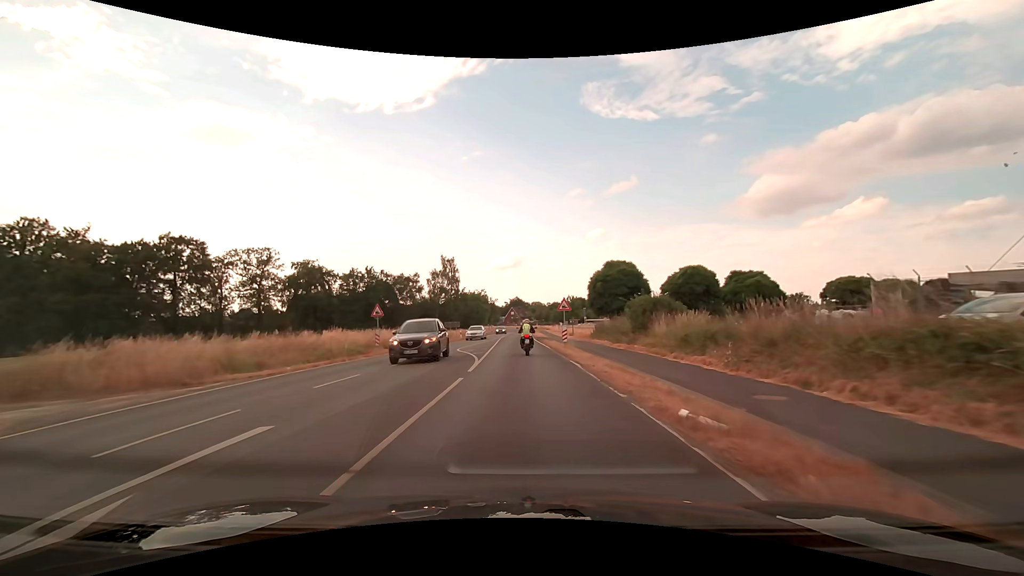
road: secondary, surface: asphalt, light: Day
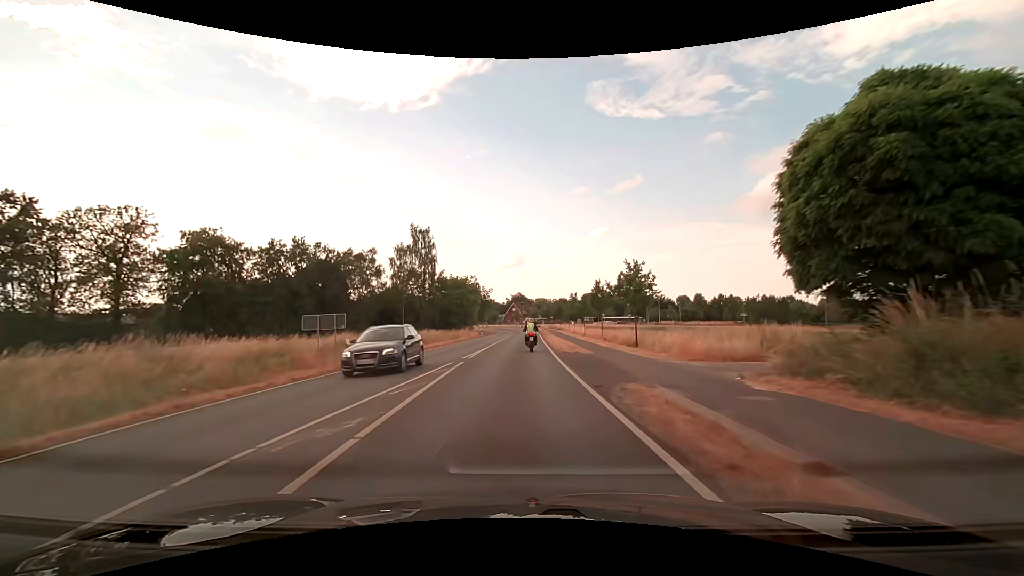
(-0.3, +37.8) m; 0°
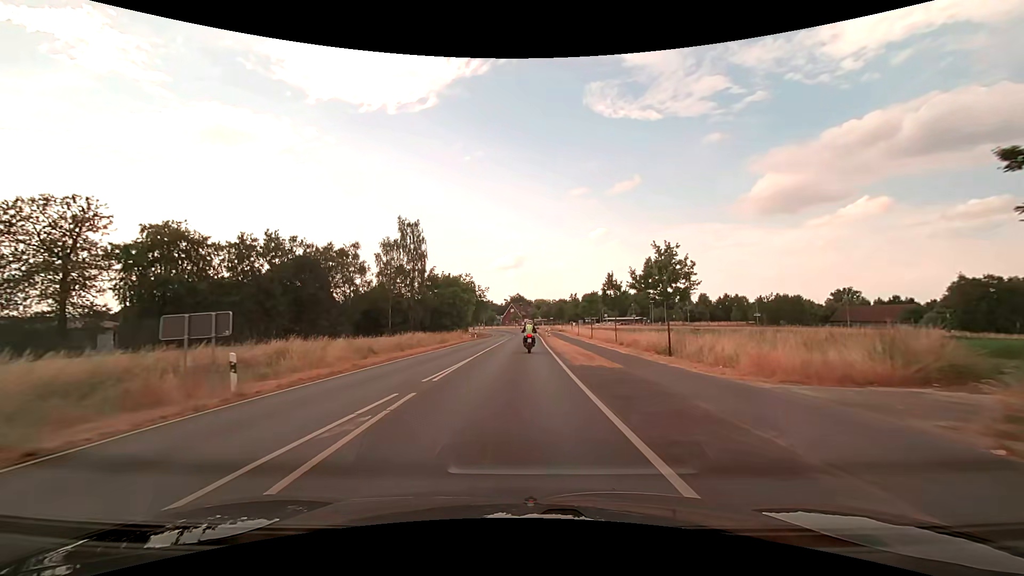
(0.0, +7.6) m; 0°
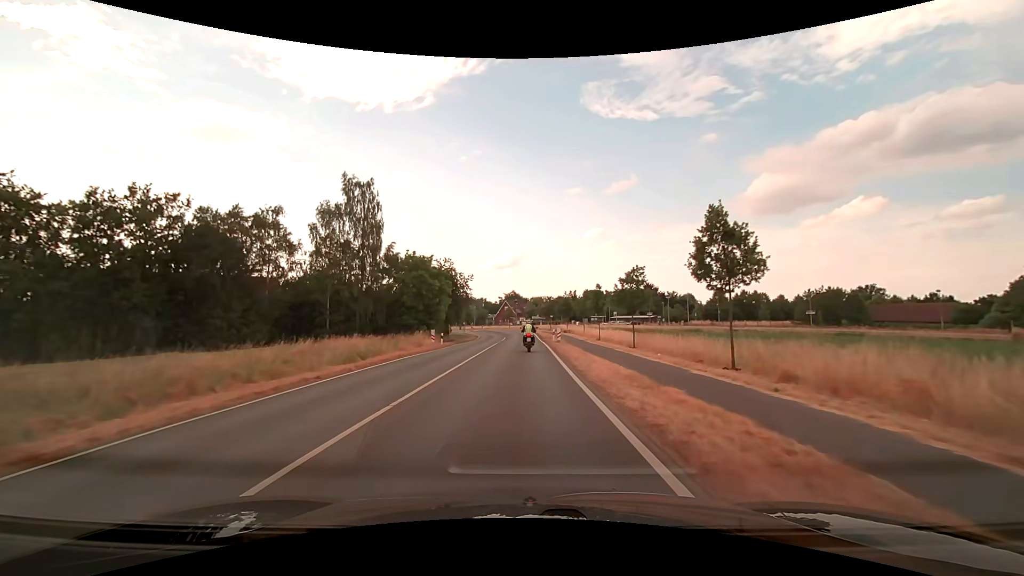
(+0.1, +22.9) m; 0°
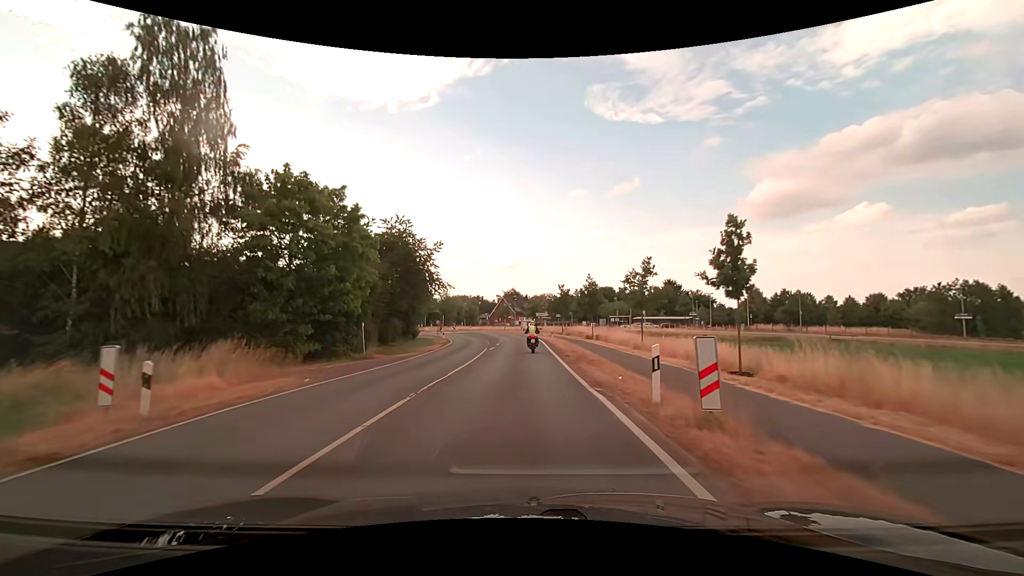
(+0.1, +30.9) m; 0°
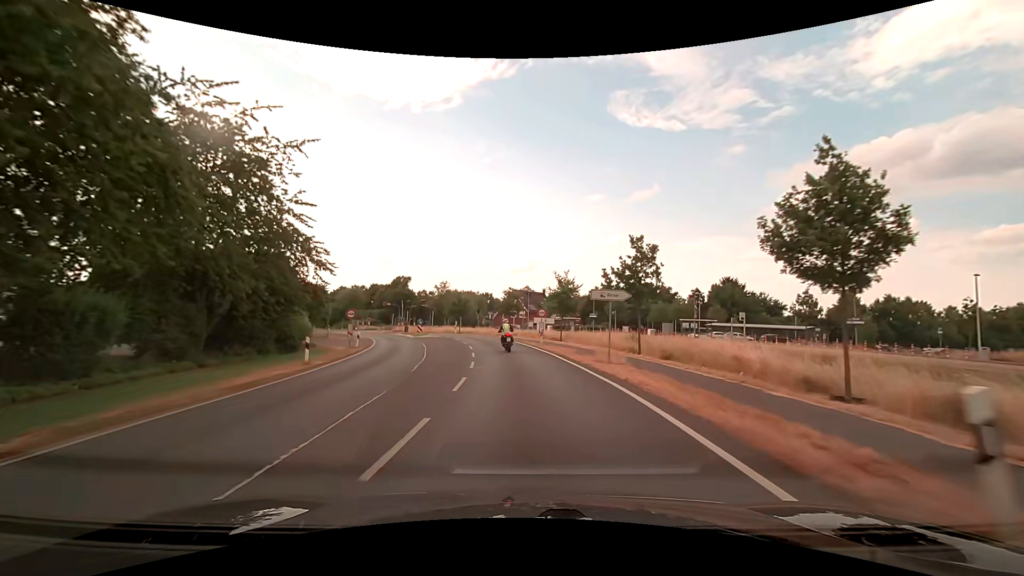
(-0.4, +39.7) m; -1°
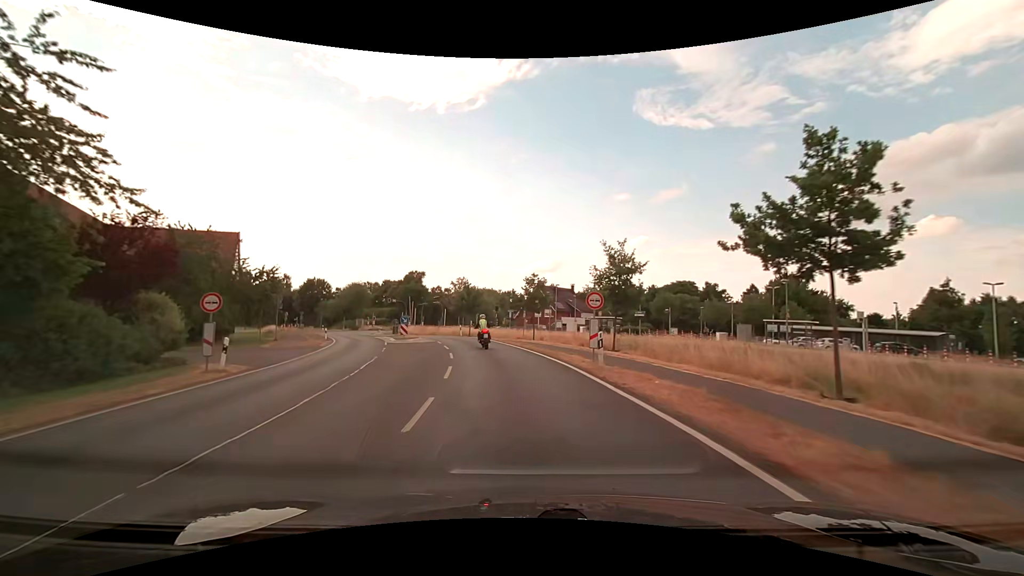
(-0.3, +16.1) m; -2°
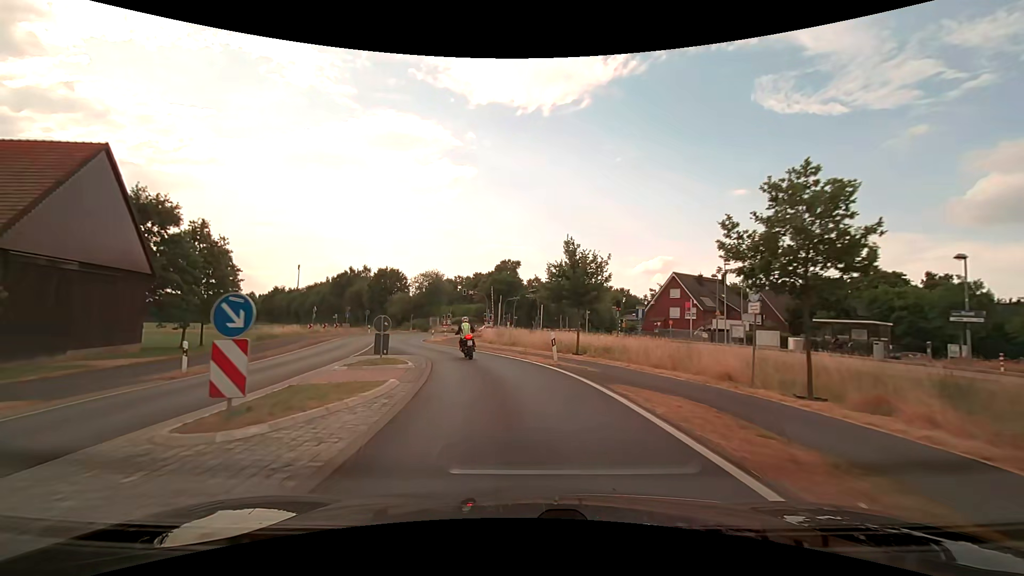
(-3.1, +29.9) m; -12°
(0, +10) (-2, +20) (-5, +29) (-8, +39) (-11, +48) (-12, +58) (-11, +68) (-6, +77) (+1, +84) (+9, +90) m
